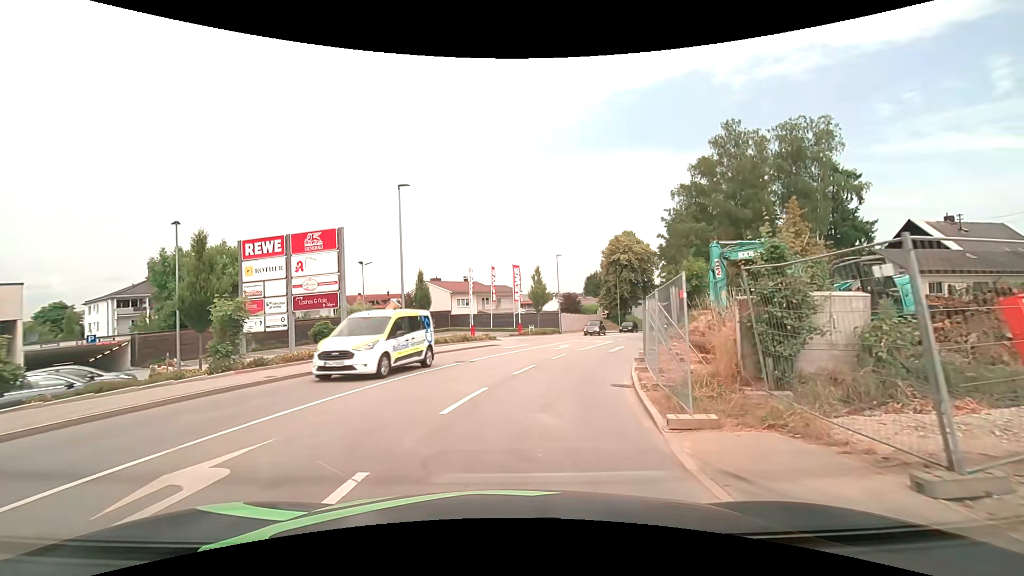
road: tertiary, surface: asphalt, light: Day
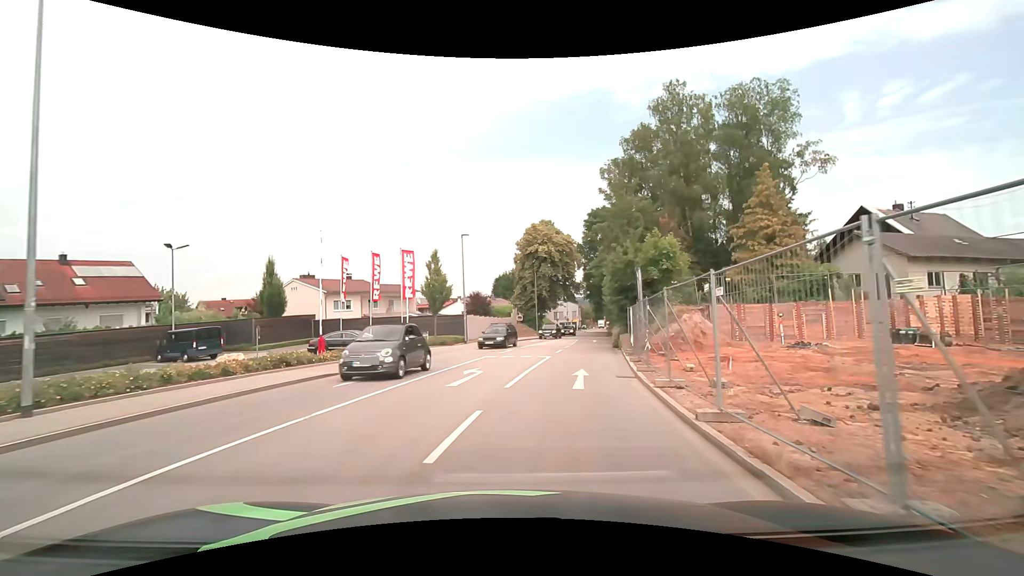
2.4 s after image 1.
(+1.0, +14.3) m; +10°
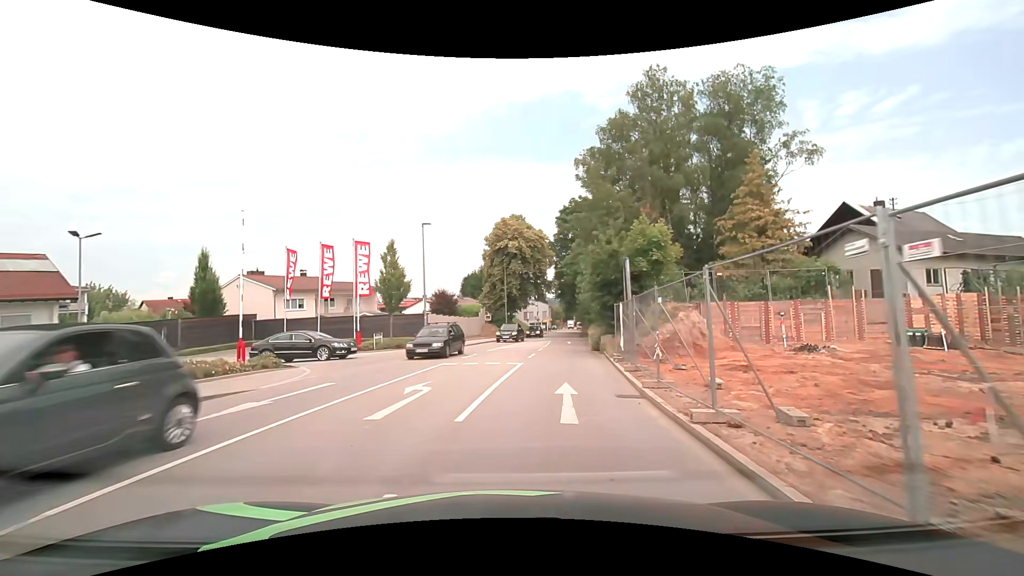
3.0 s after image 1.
(+0.1, +3.9) m; +4°
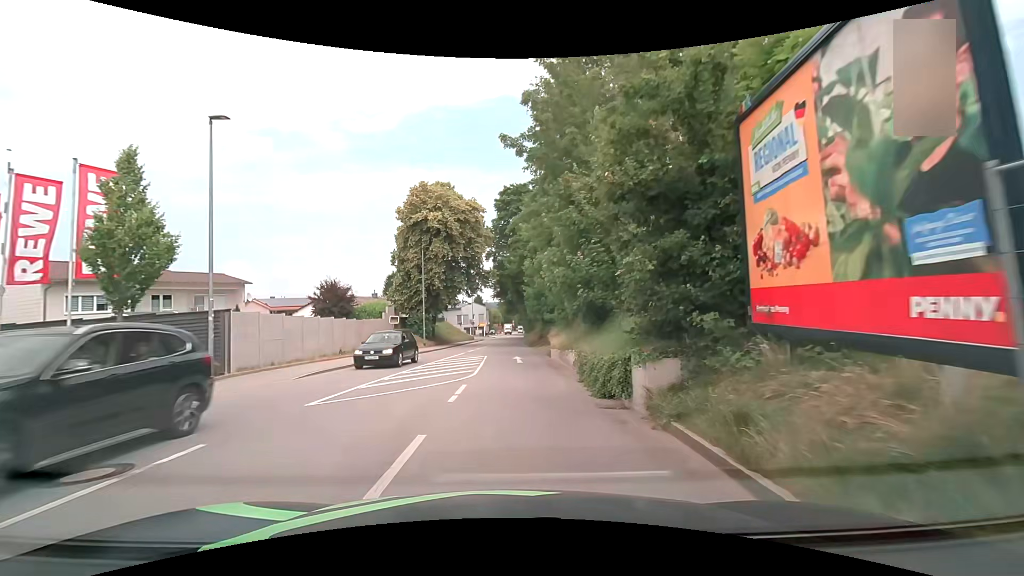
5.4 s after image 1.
(+1.3, +17.0) m; +7°
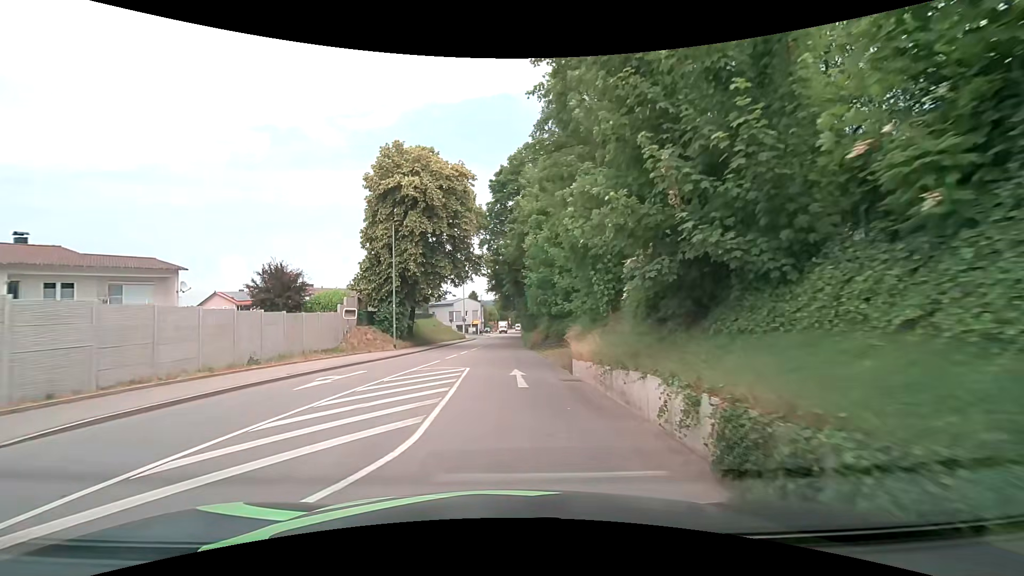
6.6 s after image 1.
(0.0, +9.3) m; 0°
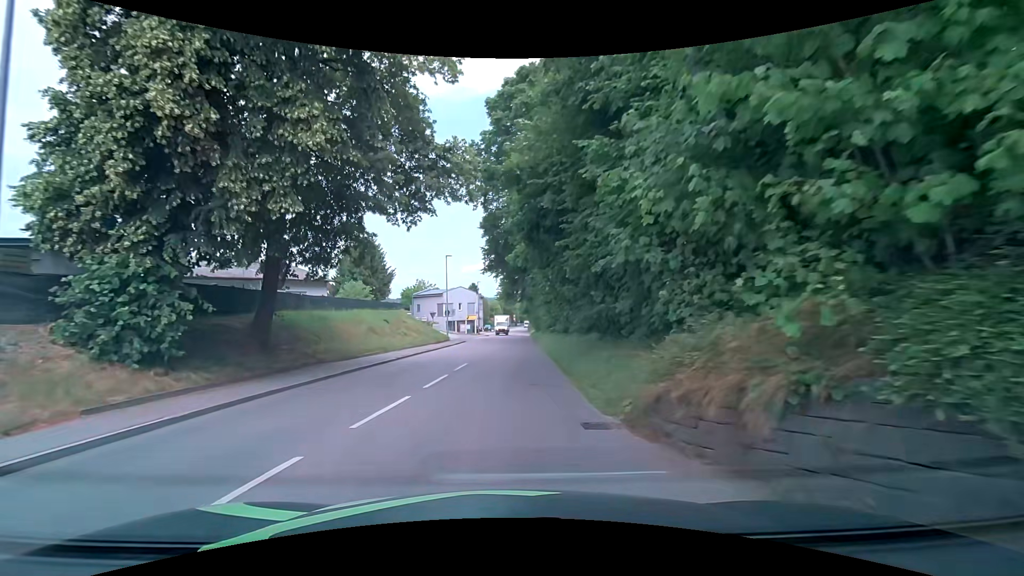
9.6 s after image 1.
(-0.1, +24.6) m; 0°
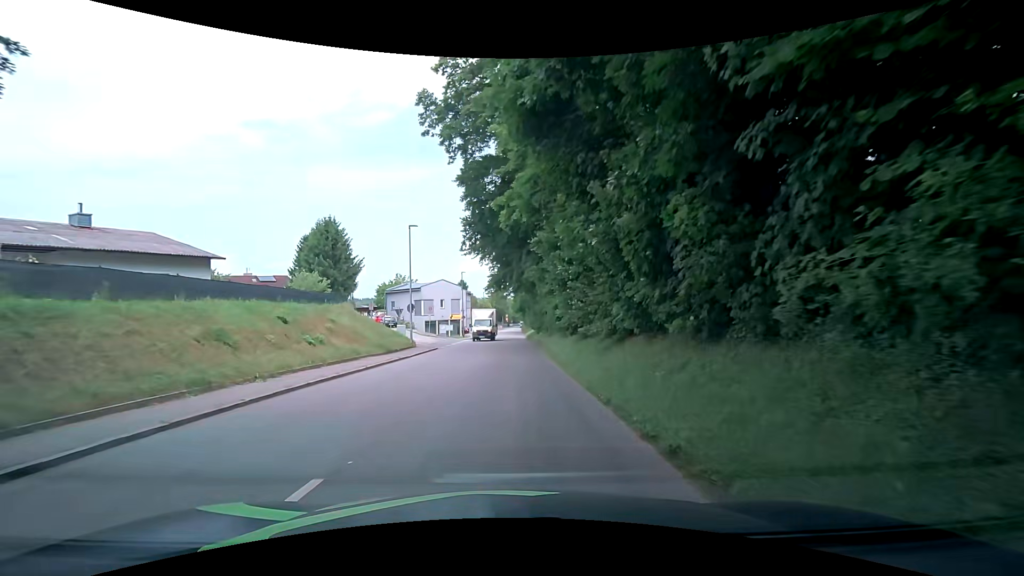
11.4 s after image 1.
(0.0, +14.2) m; 0°
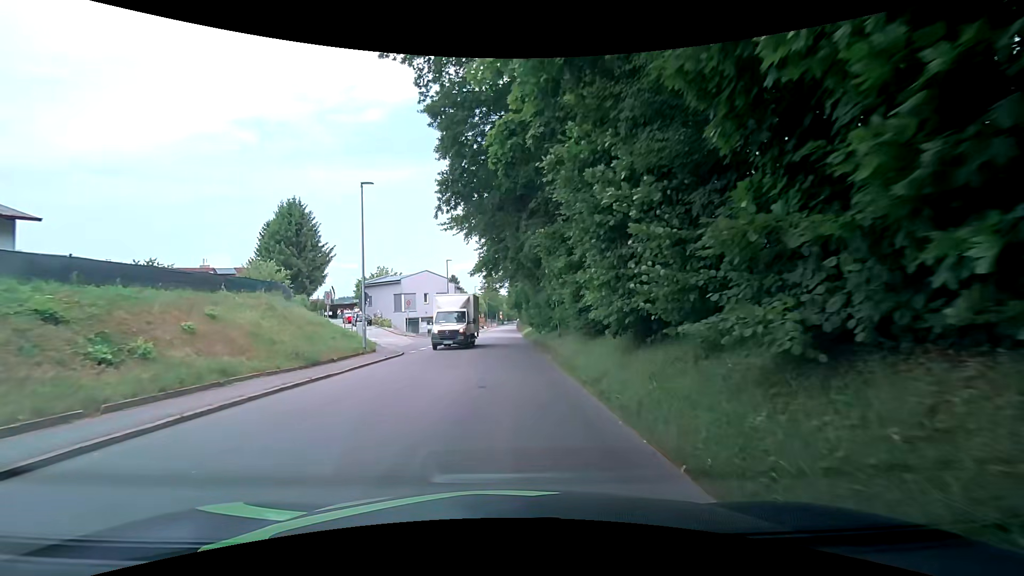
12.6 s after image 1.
(+0.1, +9.4) m; +1°
(0, +10) (0, +20) (+1, +30) (+1, +40) (+1, +50) (+2, +60) (+2, +70) (+1, +80) (+2, +90) (+1, +100) m
